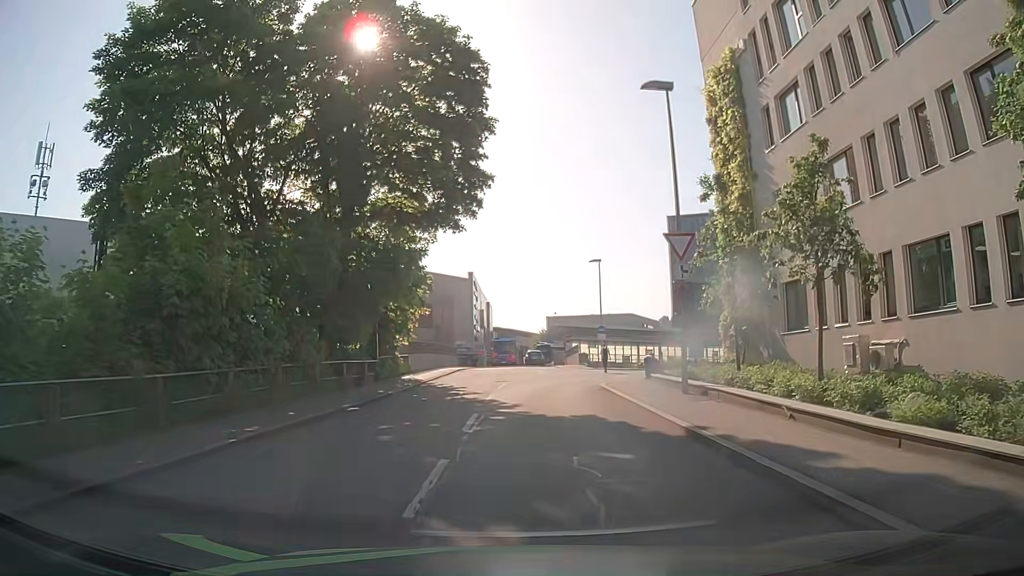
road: residential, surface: asphalt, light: Day
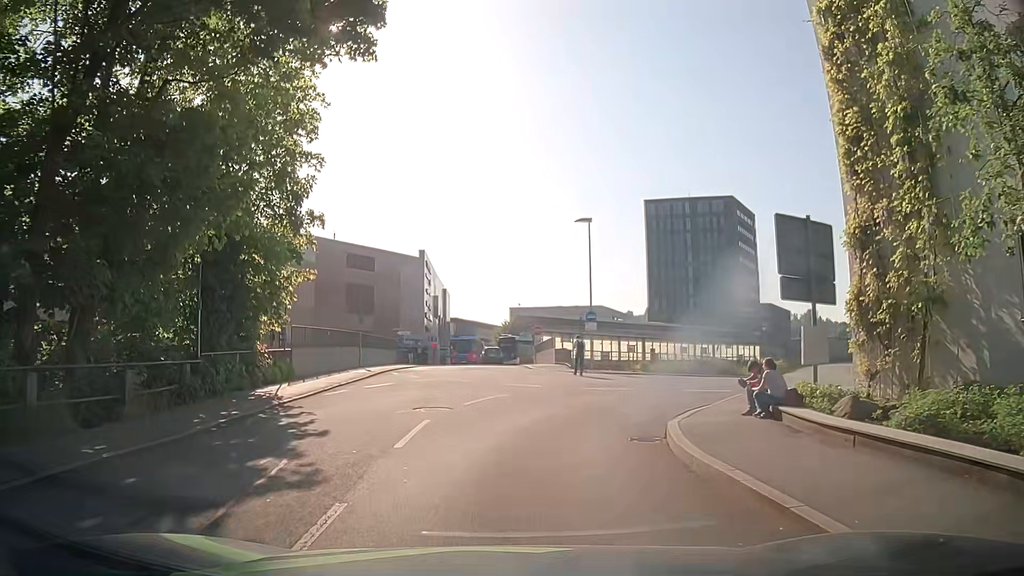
(+0.3, +14.5) m; +3°
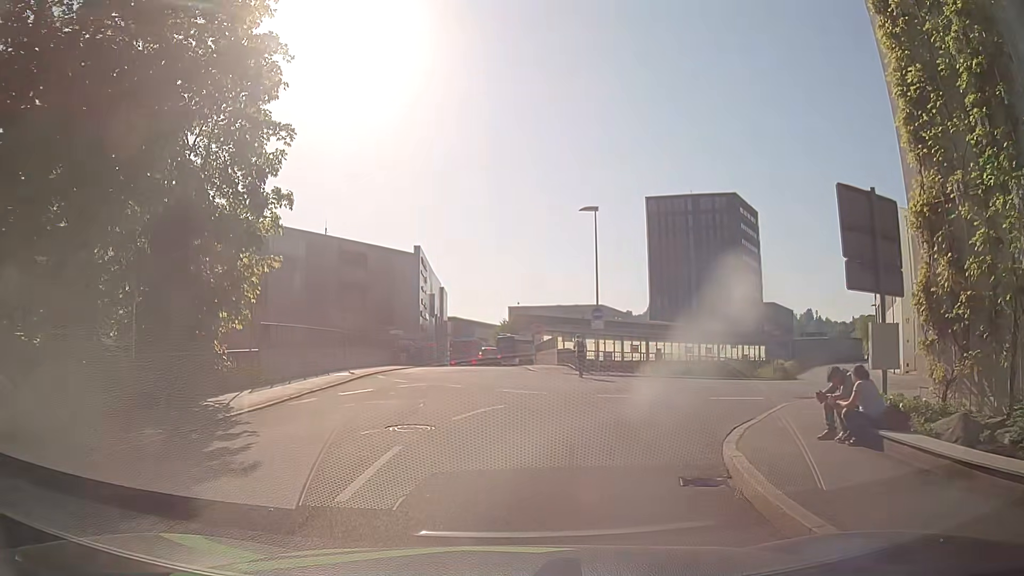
(0.0, +3.0) m; 0°
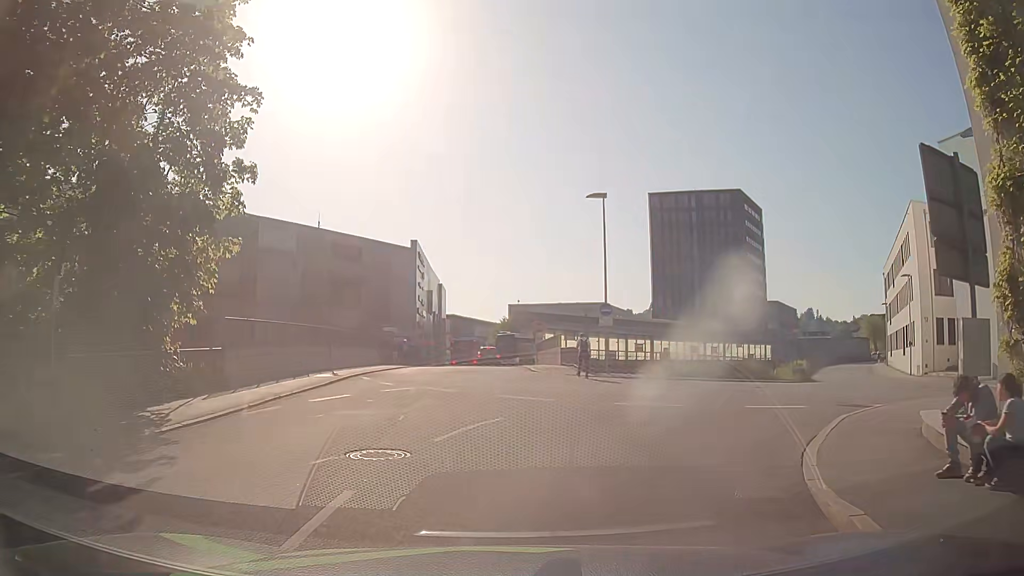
(0.0, +2.7) m; 0°
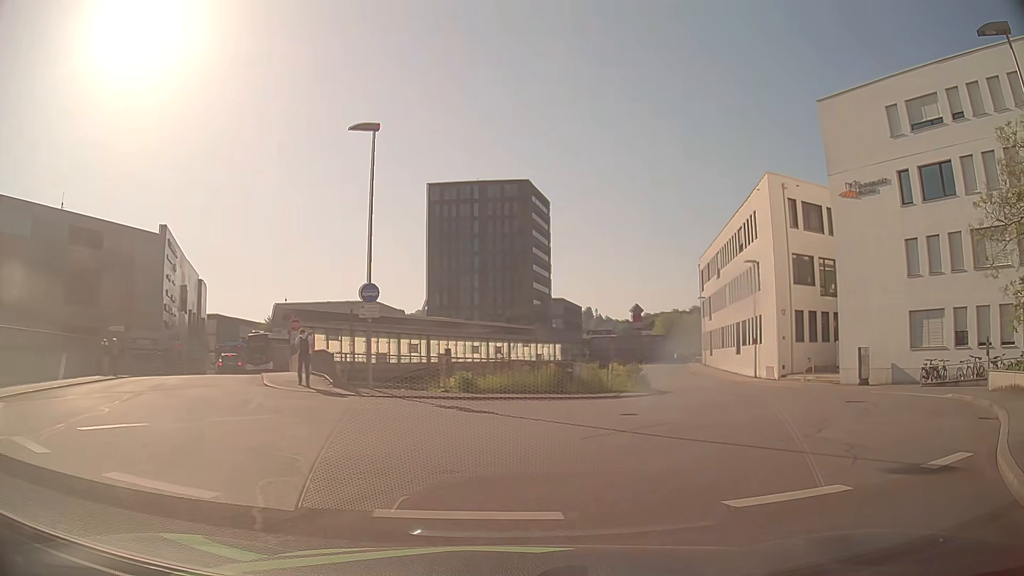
(+1.2, +10.0) m; +20°
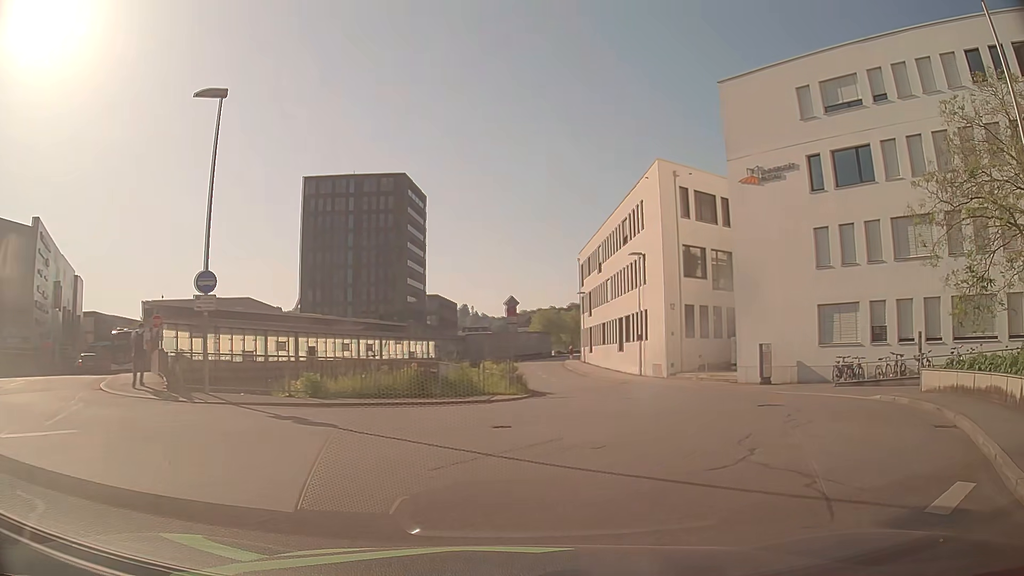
(+0.2, +2.8) m; +9°
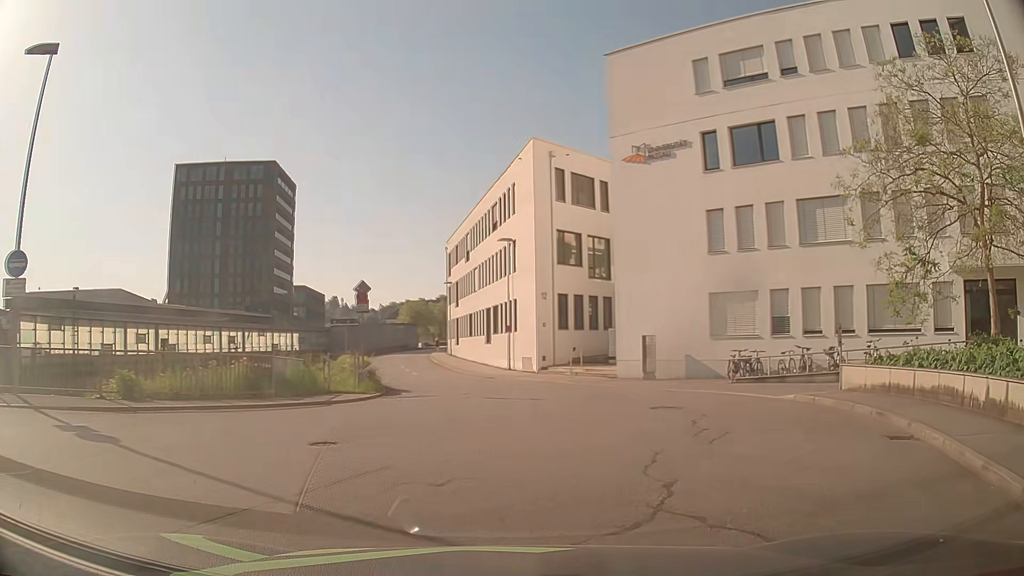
(+0.3, +2.9) m; +10°
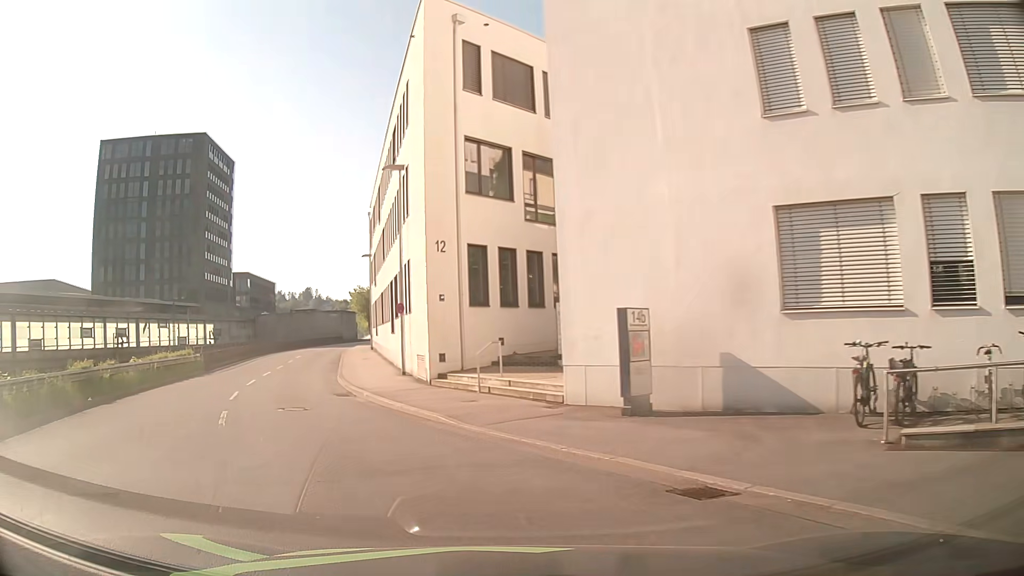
(+3.7, +16.0) m; +4°
(-2, +10) (-5, +19) (-8, +29) (-11, +38) (-13, +48) (-15, +58) (-15, +68) (-15, +78) (-14, +88) (-13, +98) m
